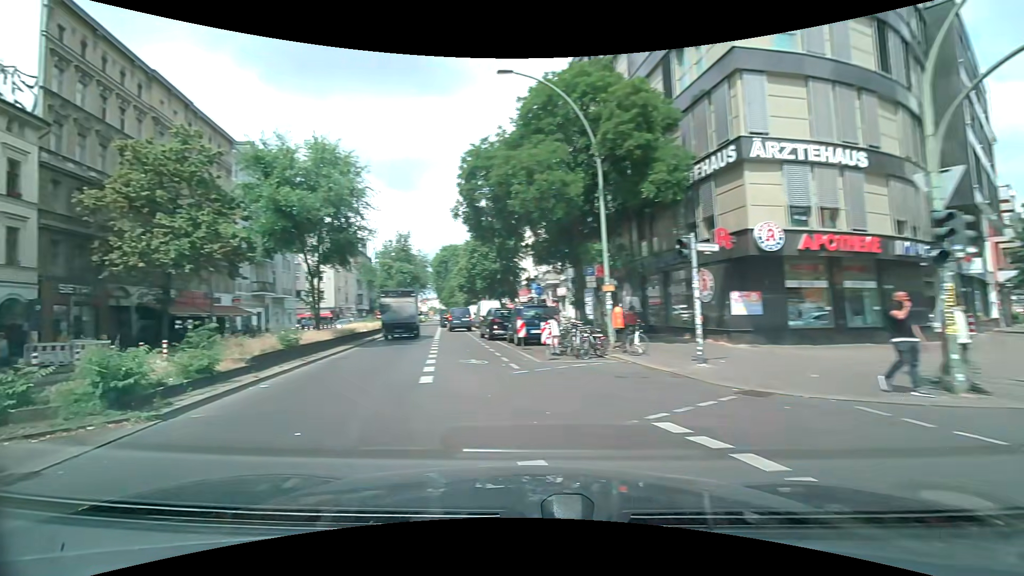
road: secondary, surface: asphalt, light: Day
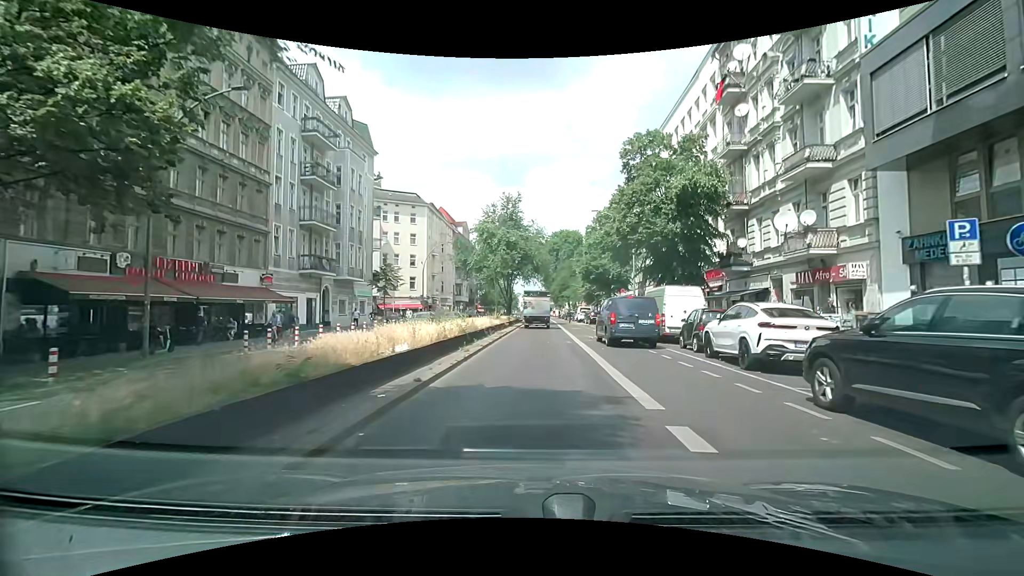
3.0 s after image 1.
(-4.3, +21.4) m; -11°
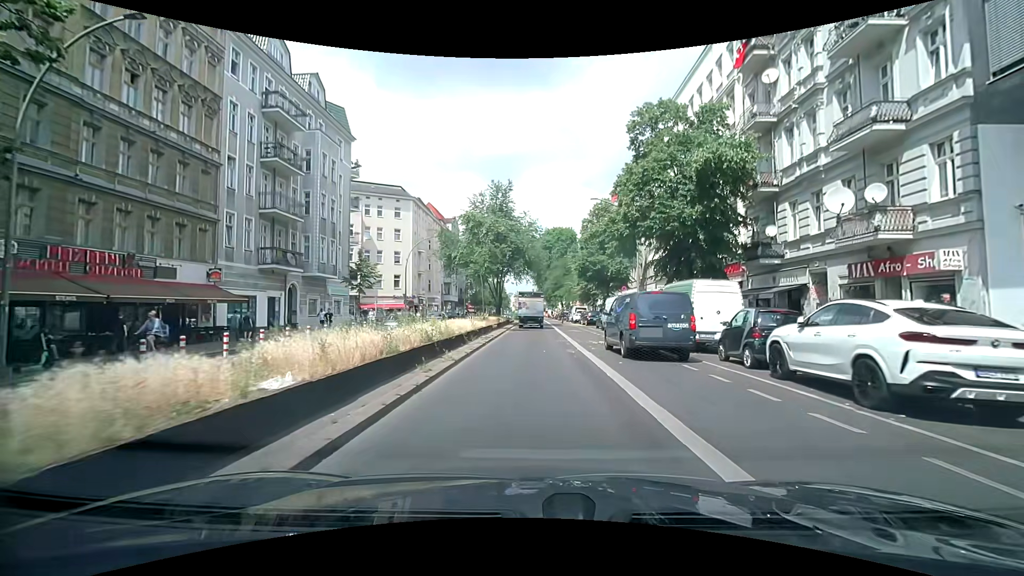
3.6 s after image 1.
(+0.2, +4.8) m; +2°
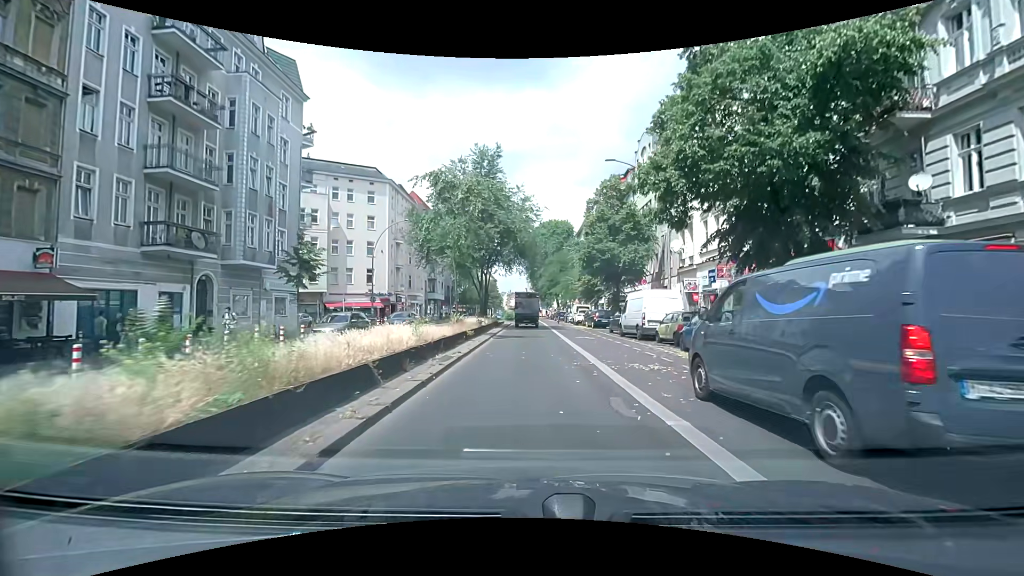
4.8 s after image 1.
(+0.1, +10.2) m; +2°
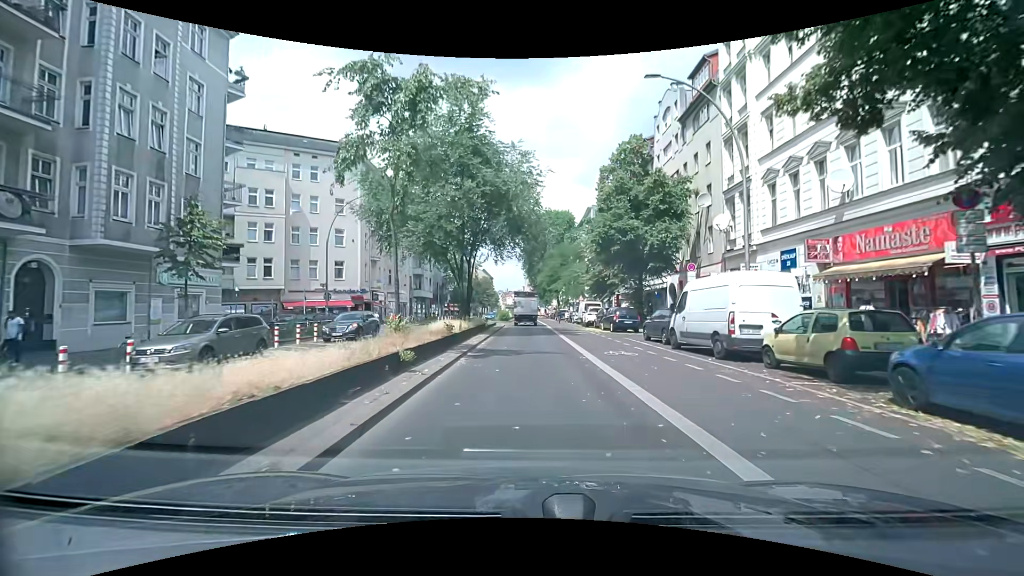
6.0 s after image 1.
(0.0, +10.3) m; -1°
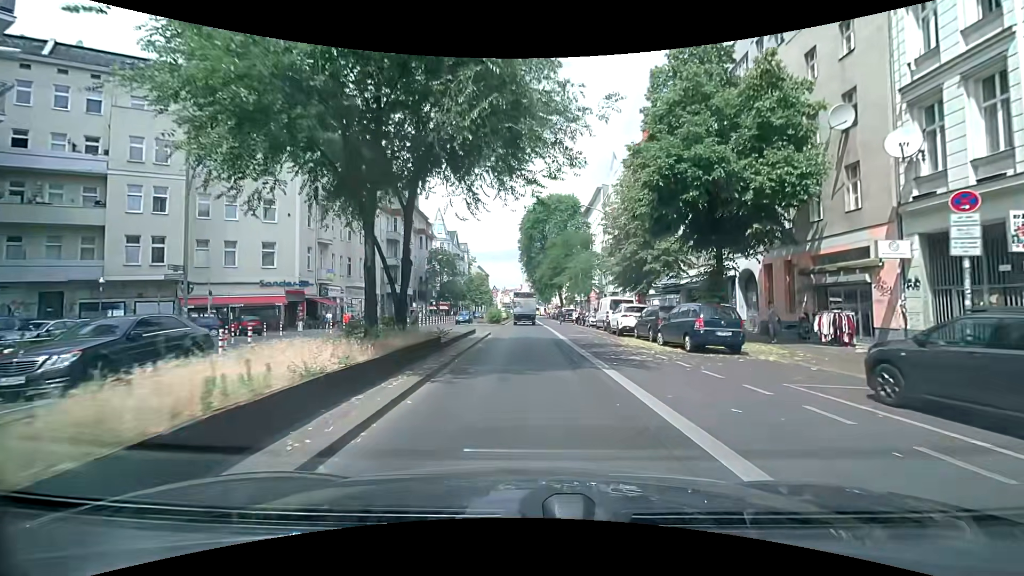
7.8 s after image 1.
(+0.1, +15.3) m; 0°
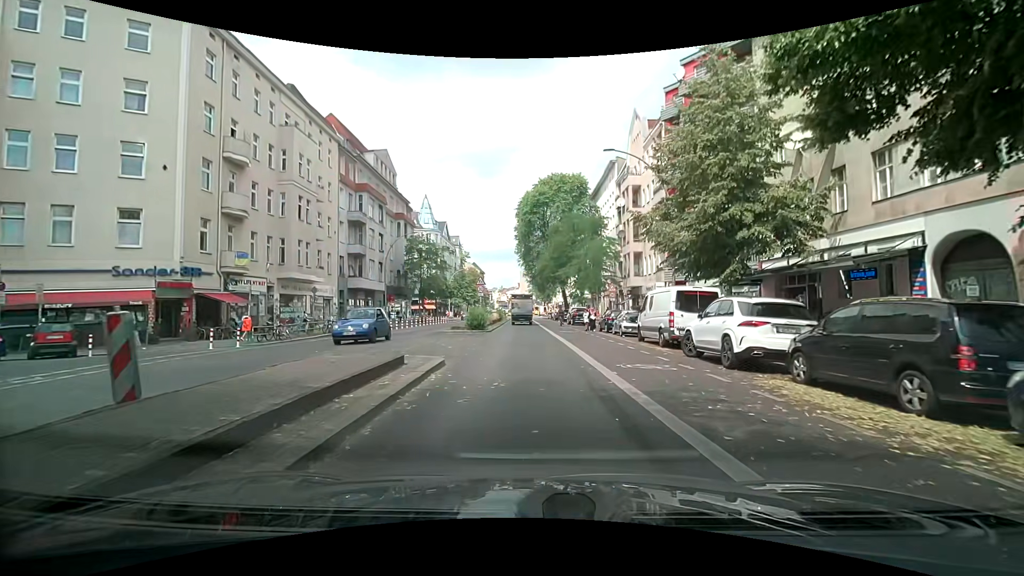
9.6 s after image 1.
(+0.2, +14.5) m; +1°
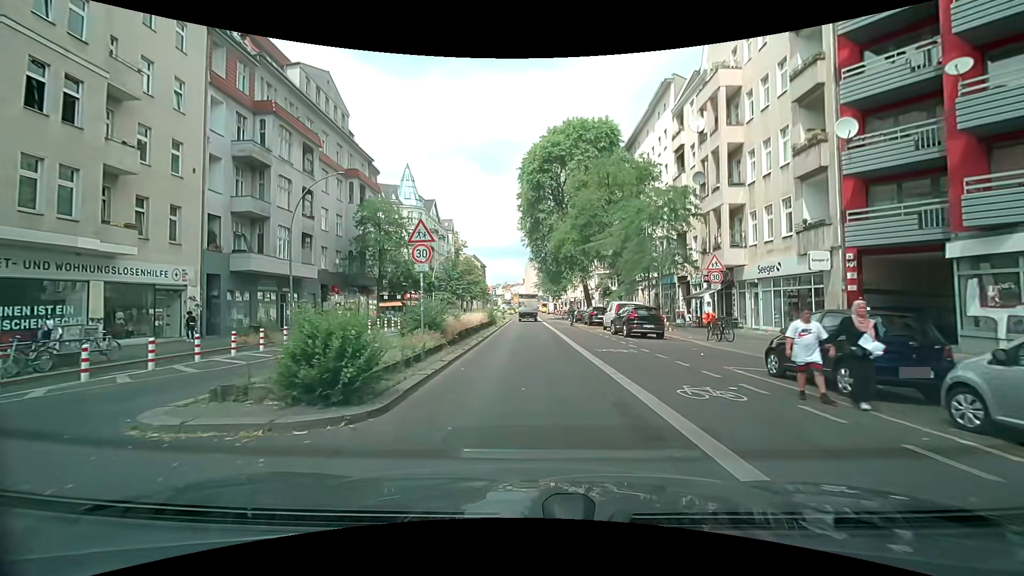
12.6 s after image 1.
(-0.1, +23.2) m; 0°
